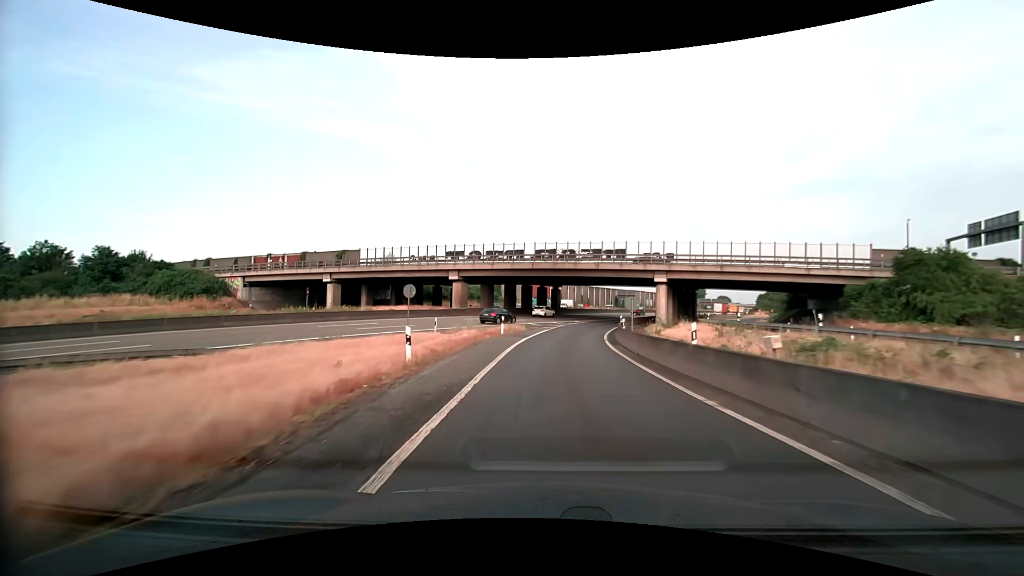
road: motorway_link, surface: asphalt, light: Day
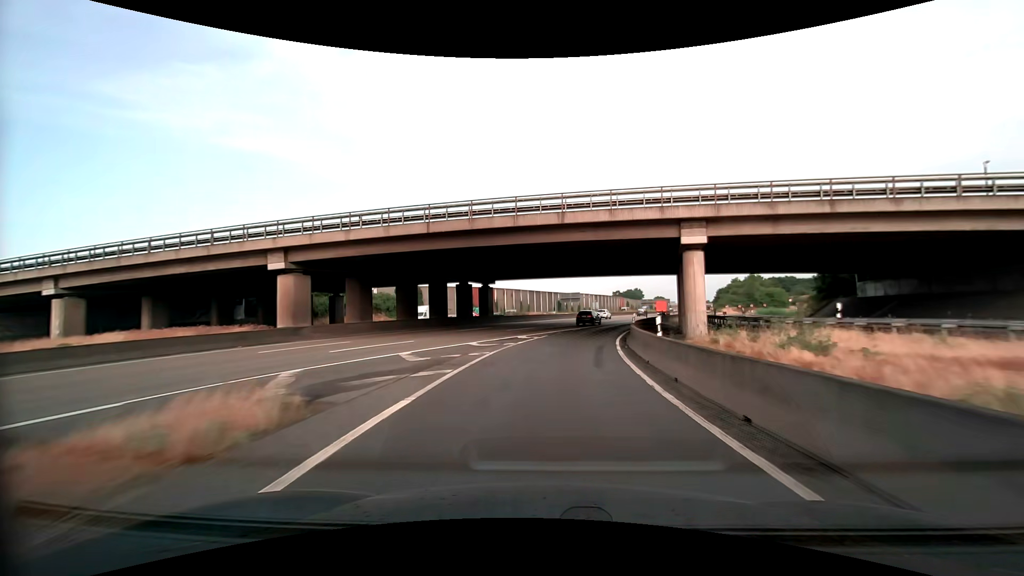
(+1.3, +29.4) m; +6°
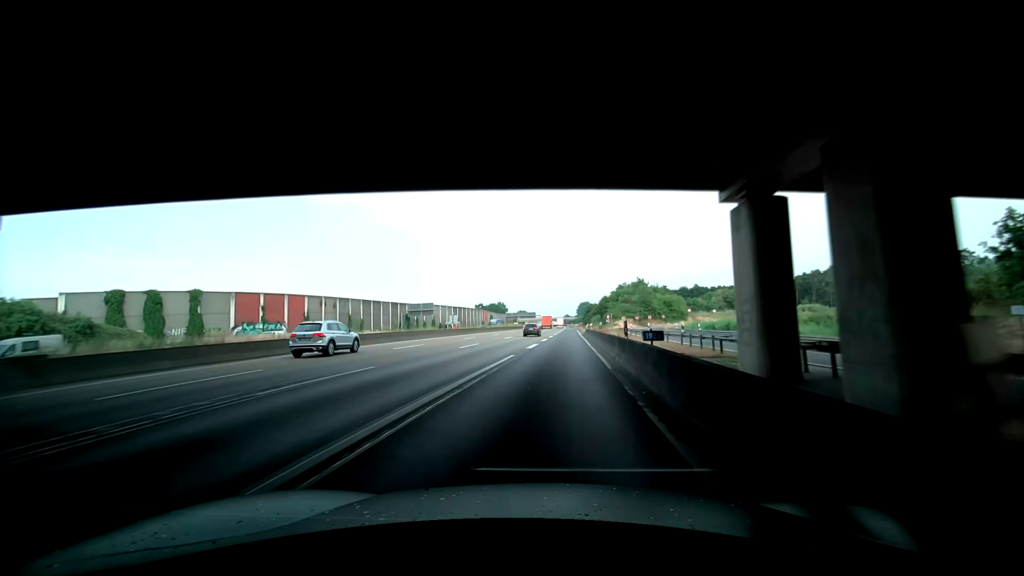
(+5.8, +42.4) m; +13°
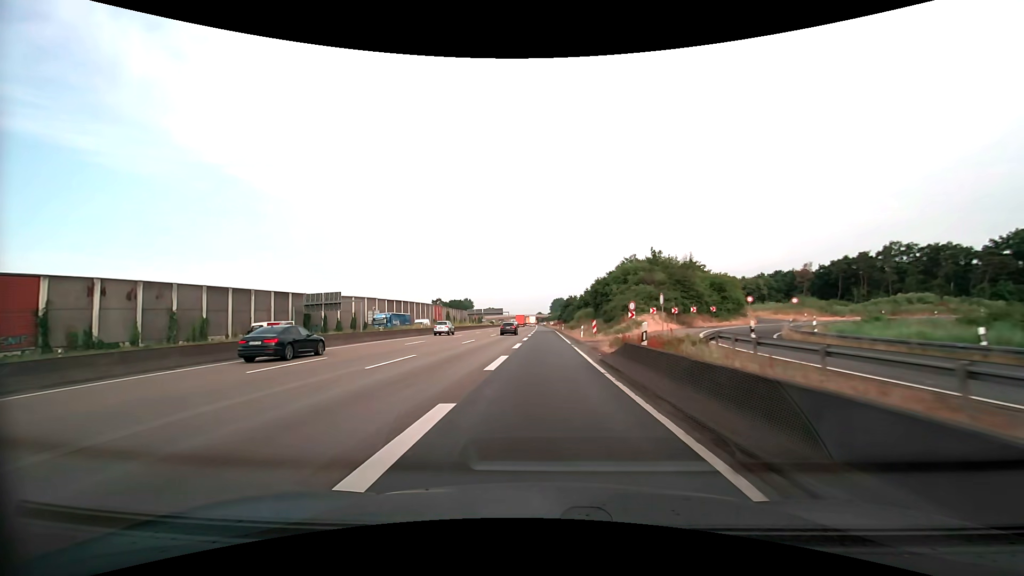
(+4.5, +48.8) m; +7°
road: motorway
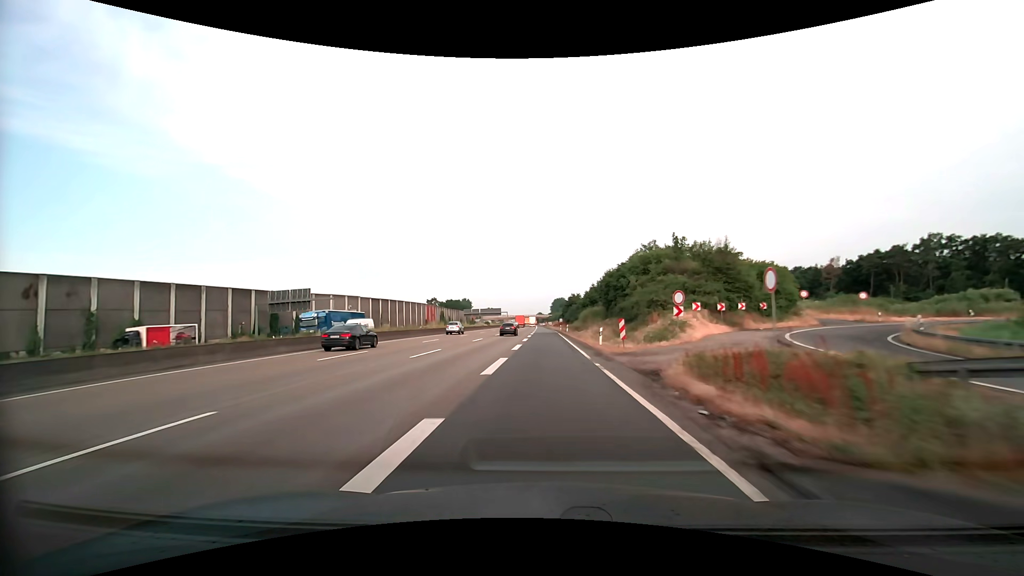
(0.0, +13.4) m; 0°
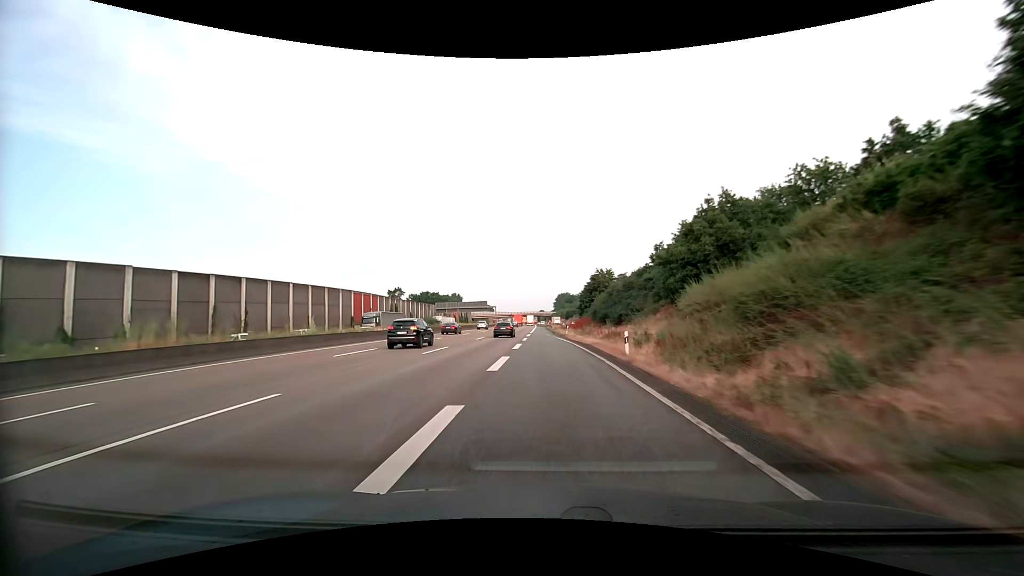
(-0.2, +70.1) m; 0°
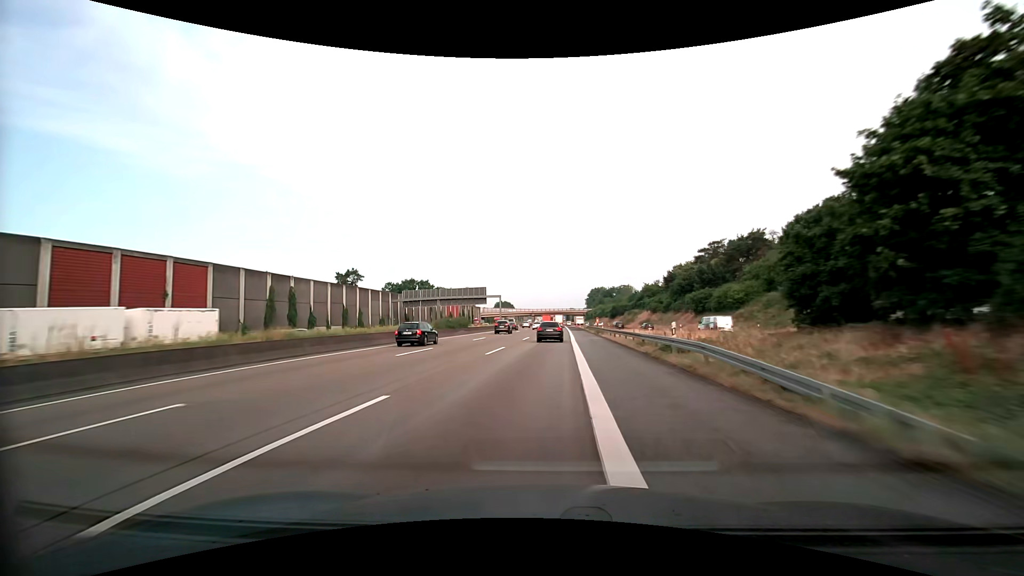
(-1.9, +72.8) m; -3°
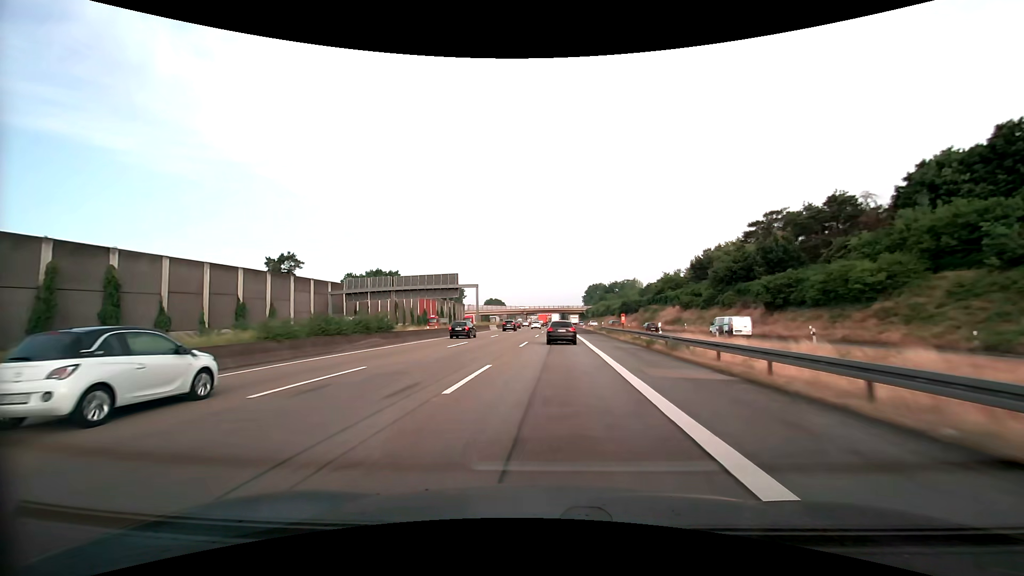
(+0.1, +29.5) m; 0°
(0, +10) (0, +20) (0, +30) (0, +40) (0, +50) (0, +60) (-1, +70) (-1, +80) (-1, +90) (-1, +100) m
